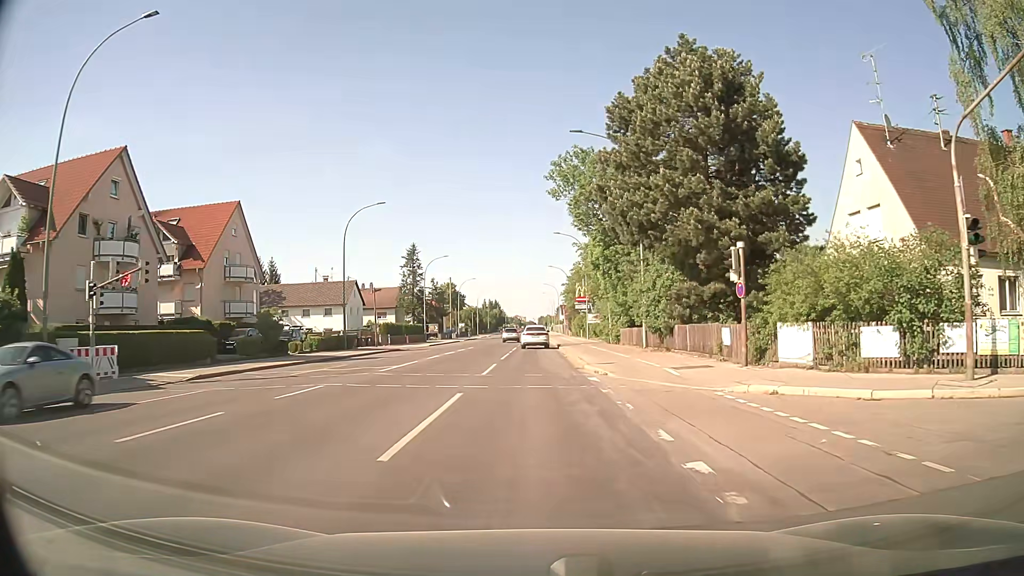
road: secondary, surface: asphalt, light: Day
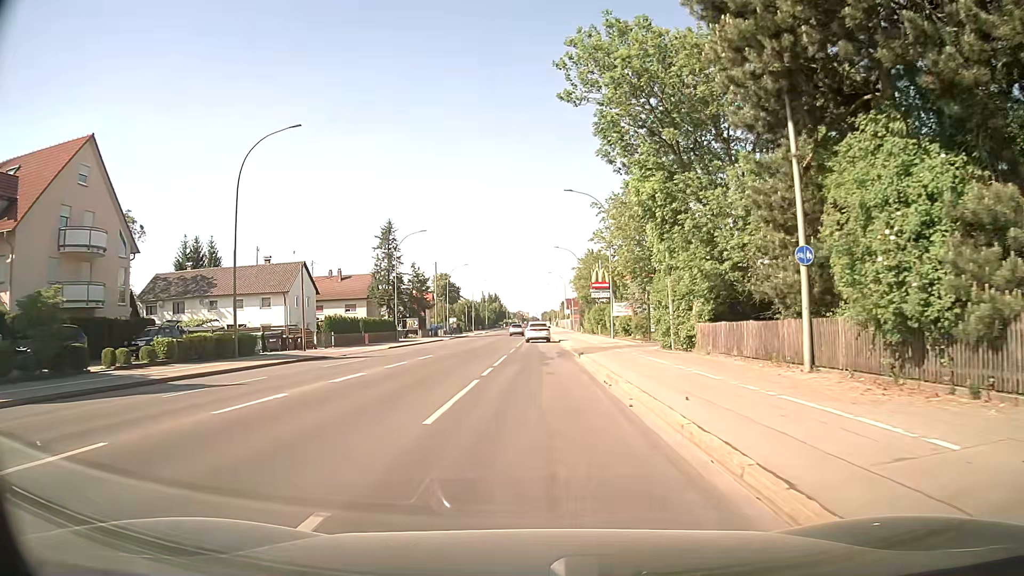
(0.0, +21.7) m; 0°
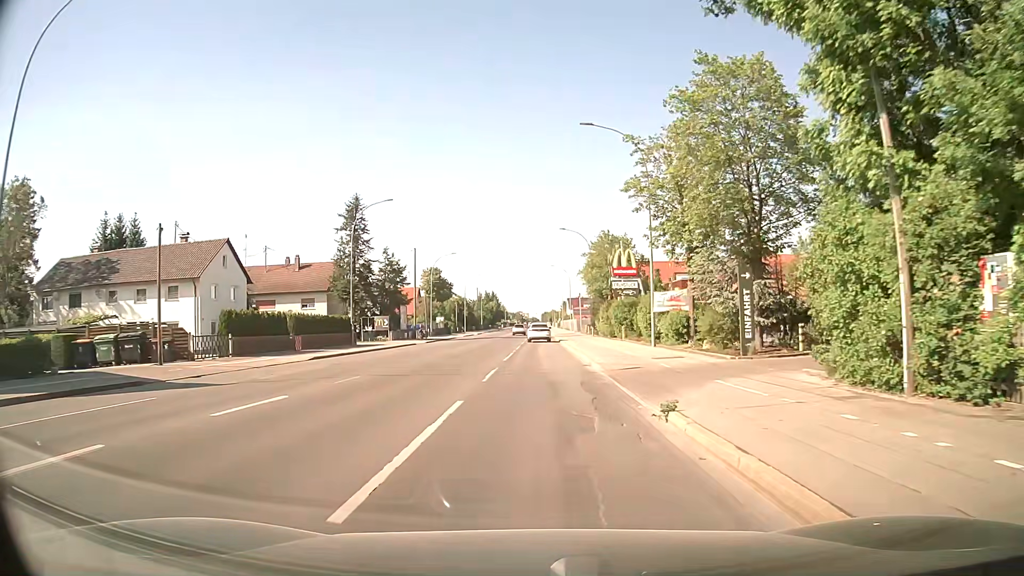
(0.0, +18.4) m; -1°
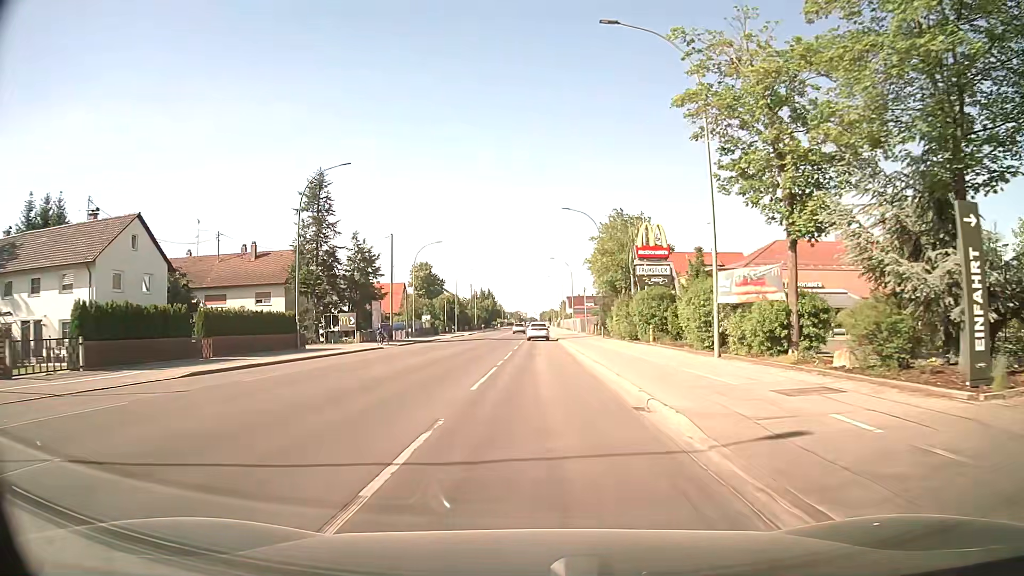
(+0.2, +12.8) m; +1°
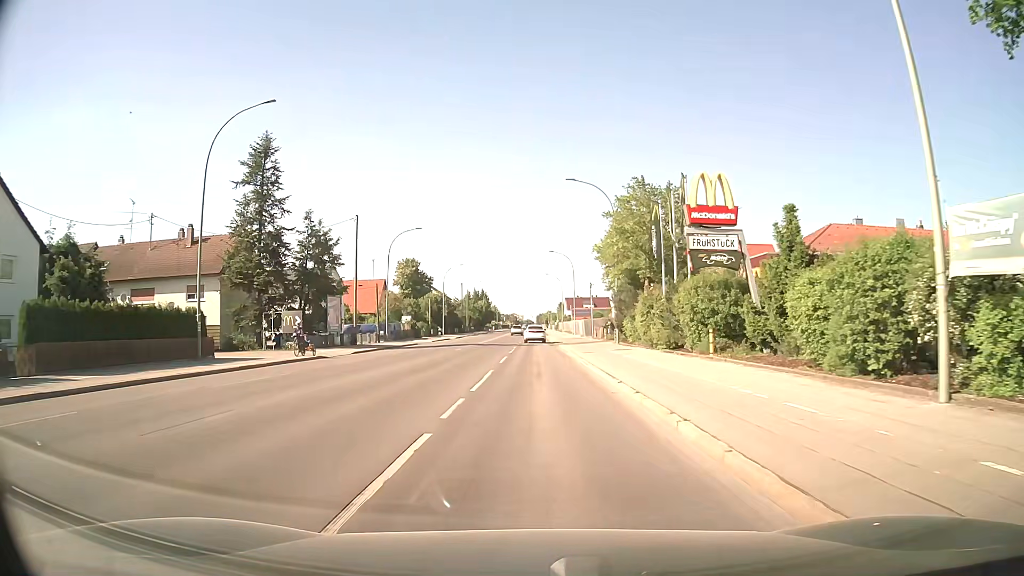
(0.0, +13.4) m; 0°
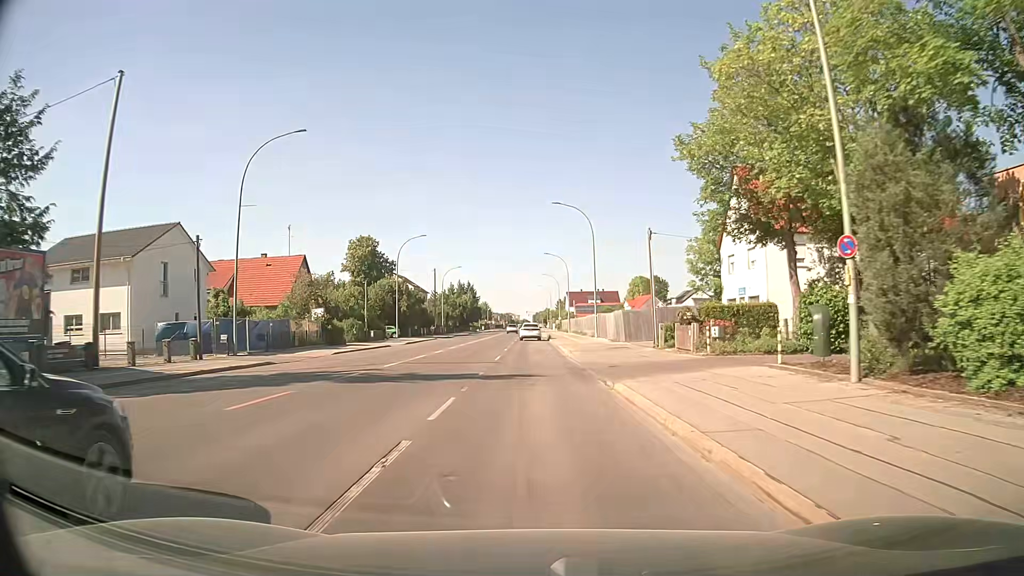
(+0.1, +36.8) m; 0°
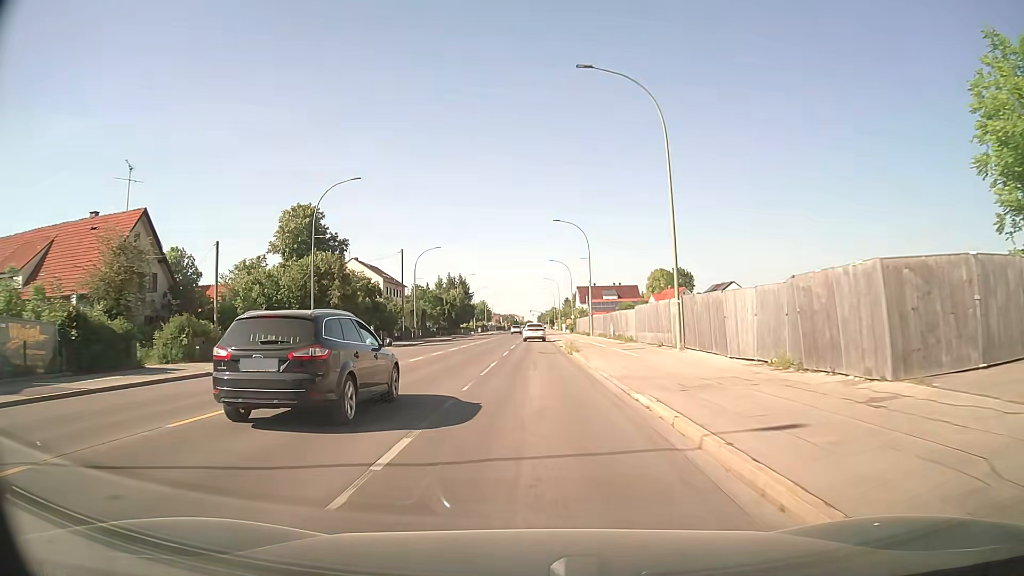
(-0.2, +32.1) m; 0°
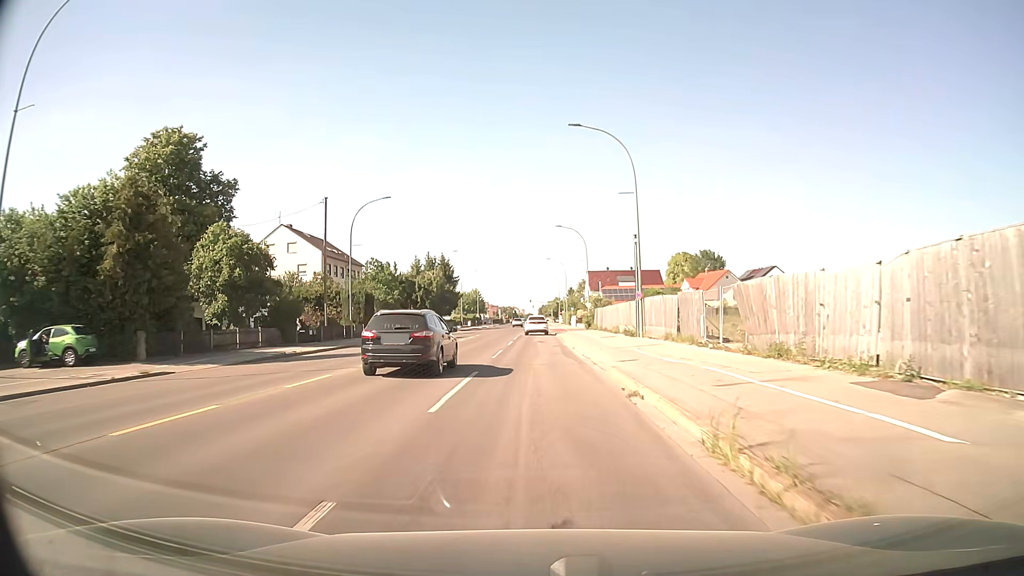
(-0.1, +31.2) m; 0°
